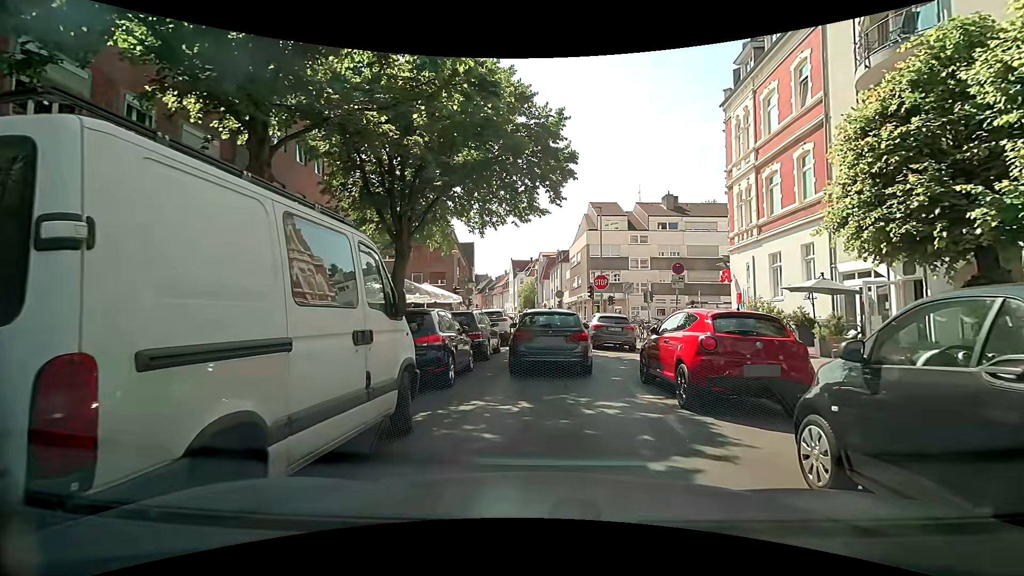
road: residential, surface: asphalt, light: Day
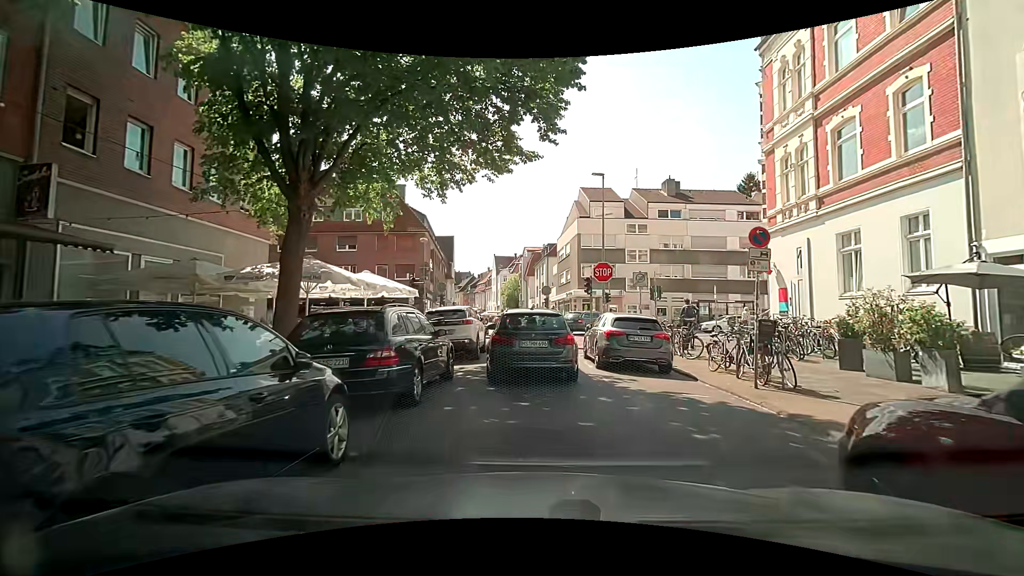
(+0.1, +7.3) m; +3°
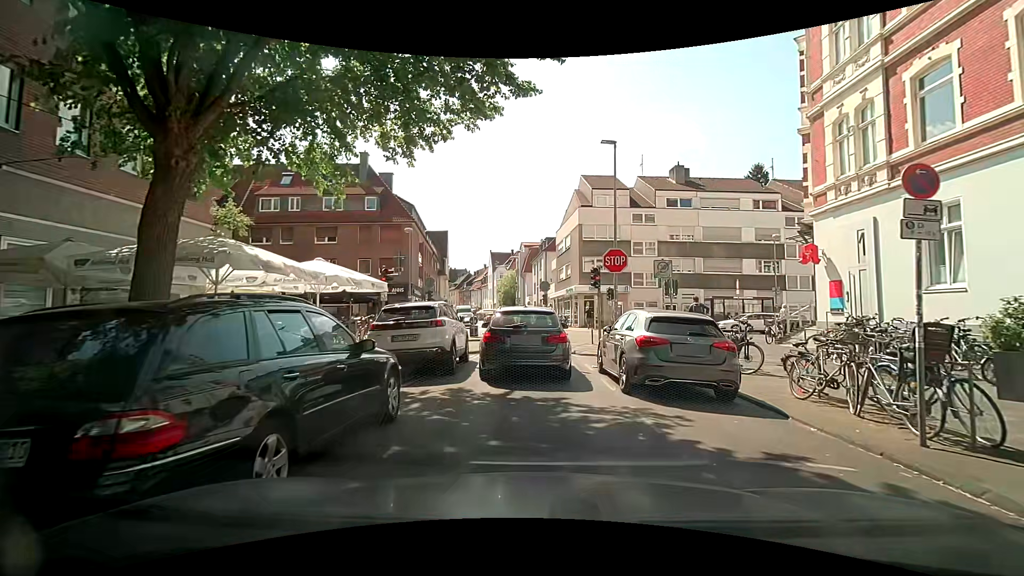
(0.0, +4.1) m; +1°
